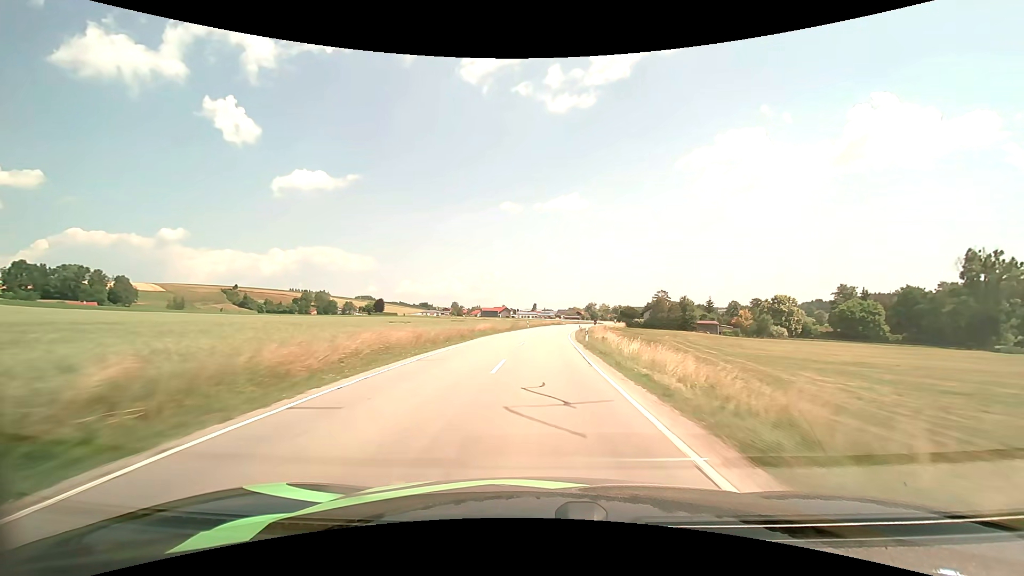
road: secondary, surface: asphalt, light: Day
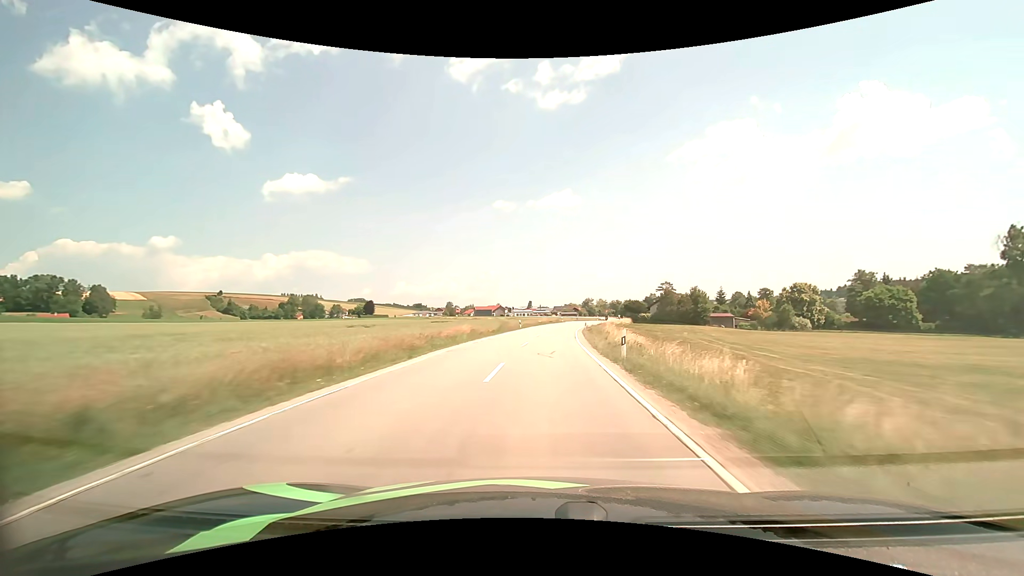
(+0.1, +14.0) m; +1°
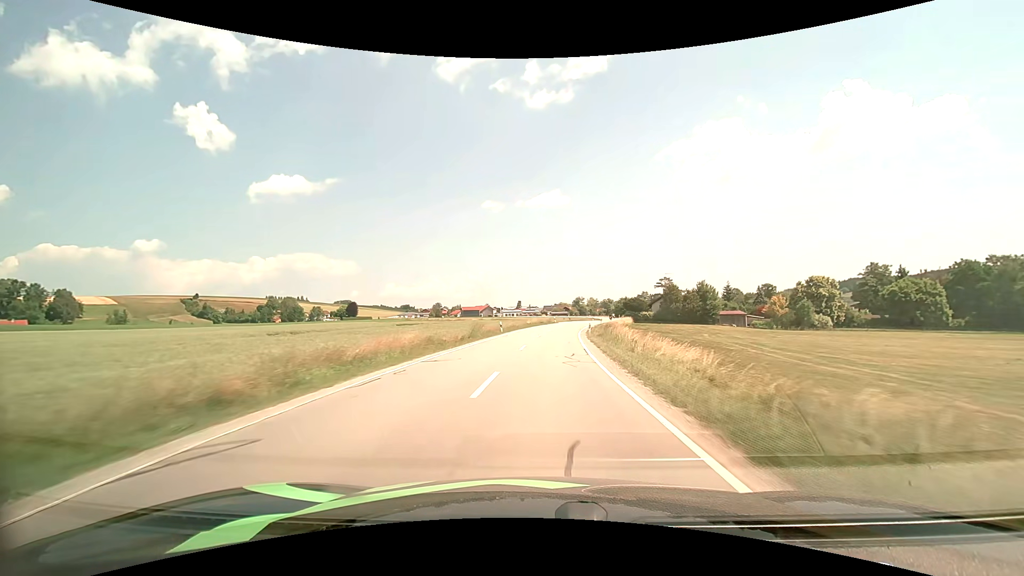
(+0.1, +14.0) m; +1°
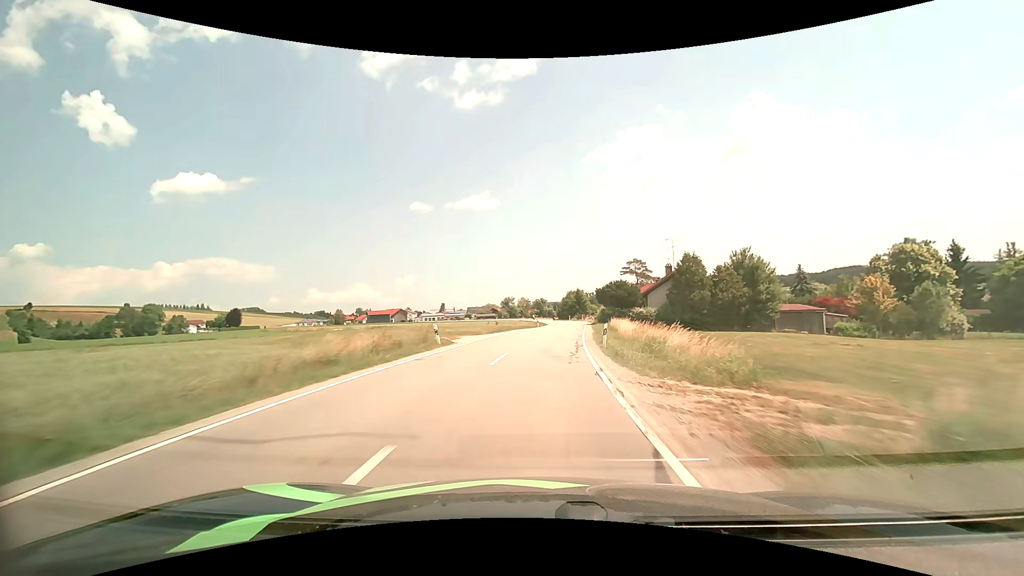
(+3.6, +55.0) m; +8°
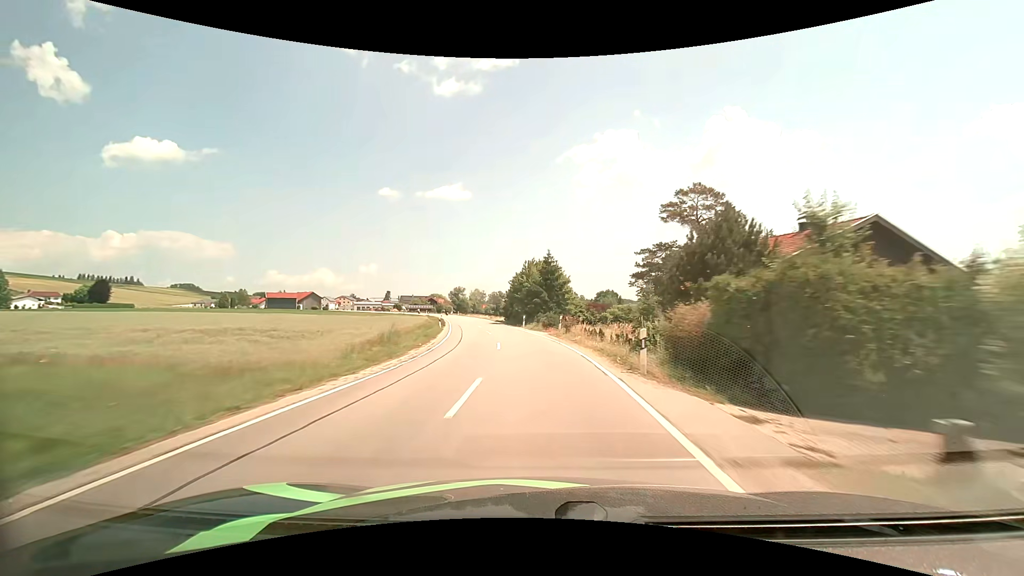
(+4.5, +66.0) m; +4°
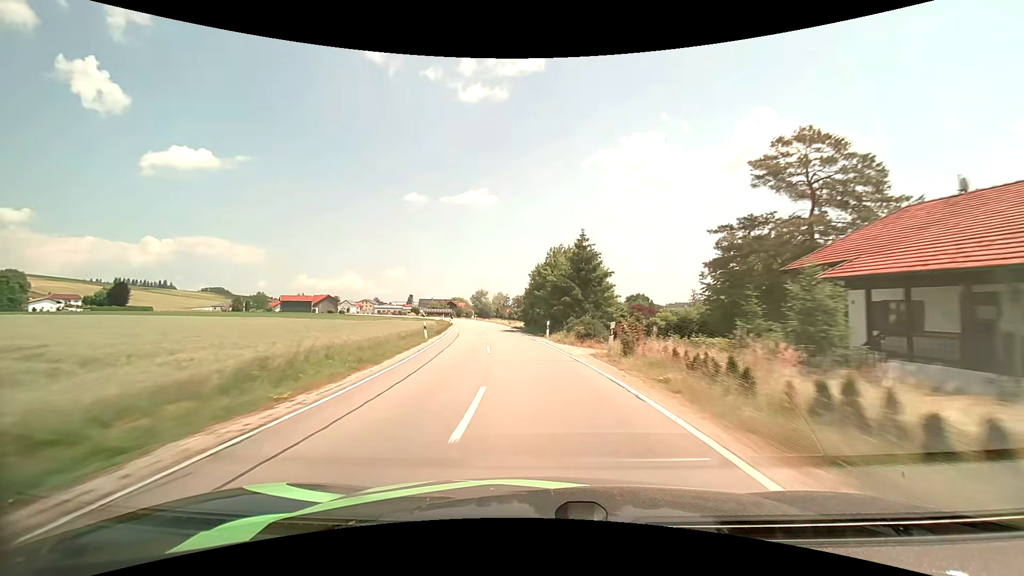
(-0.2, +13.2) m; -3°
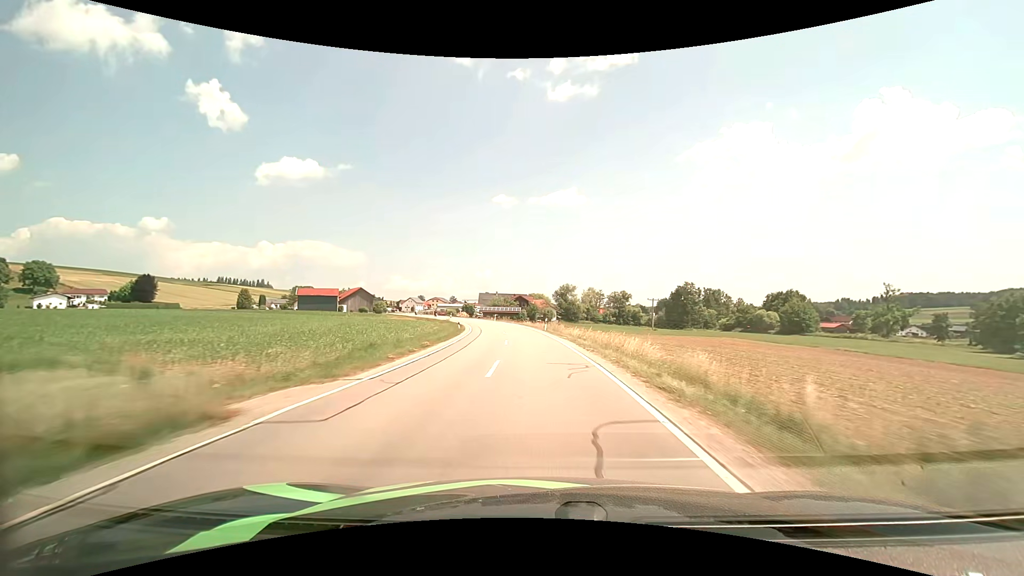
(-7.1, +66.2) m; -10°
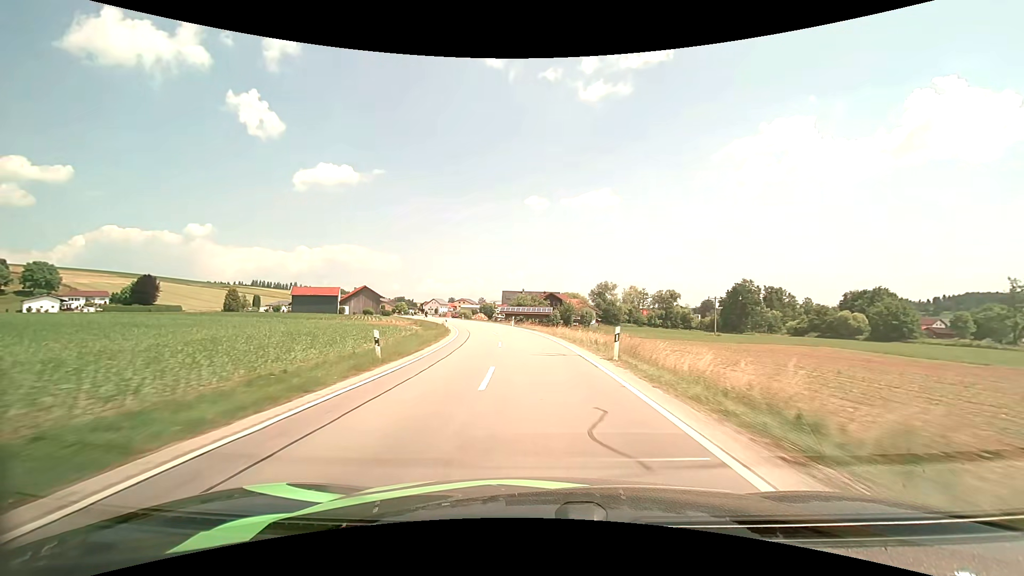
(-0.7, +26.0) m; -4°
(0, +10) (-1, +20) (-2, +30) (-3, +40) (-5, +50) (-7, +59) (-10, +69) (-13, +79) (-16, +88) (-19, +98) m
